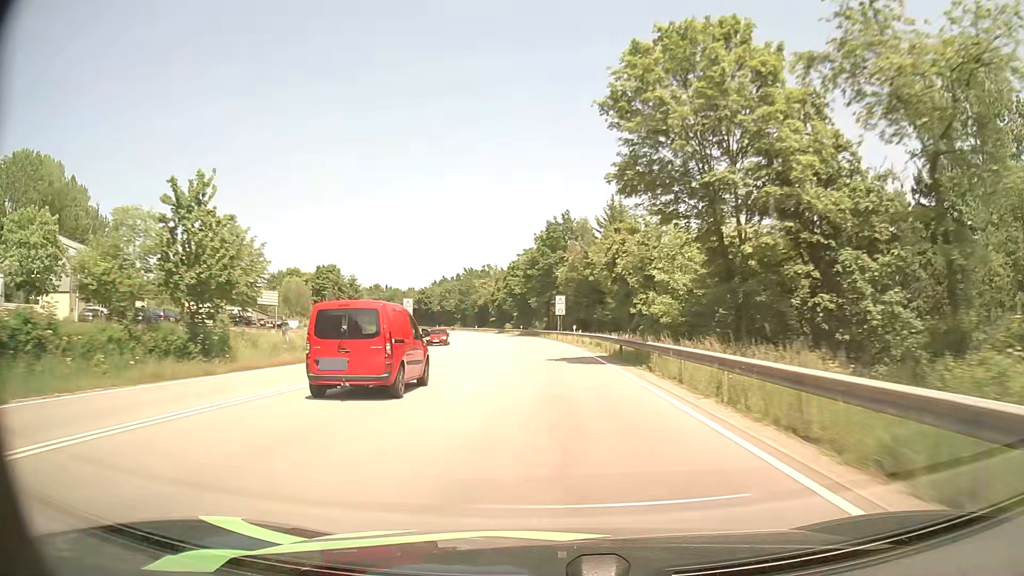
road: primary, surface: asphalt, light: Day
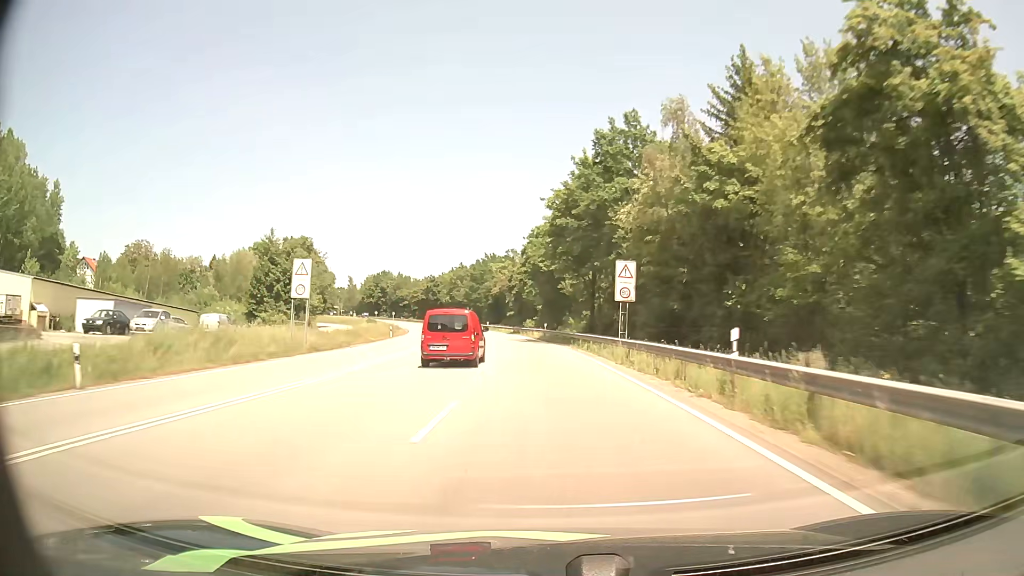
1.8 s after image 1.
(-0.9, +40.1) m; -3°
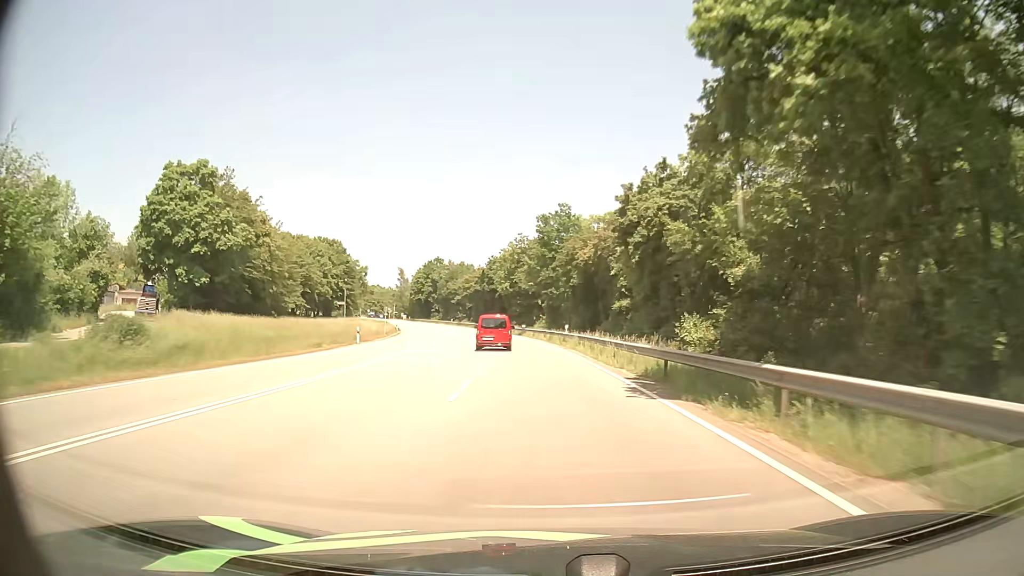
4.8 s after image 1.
(-4.5, +66.8) m; -8°
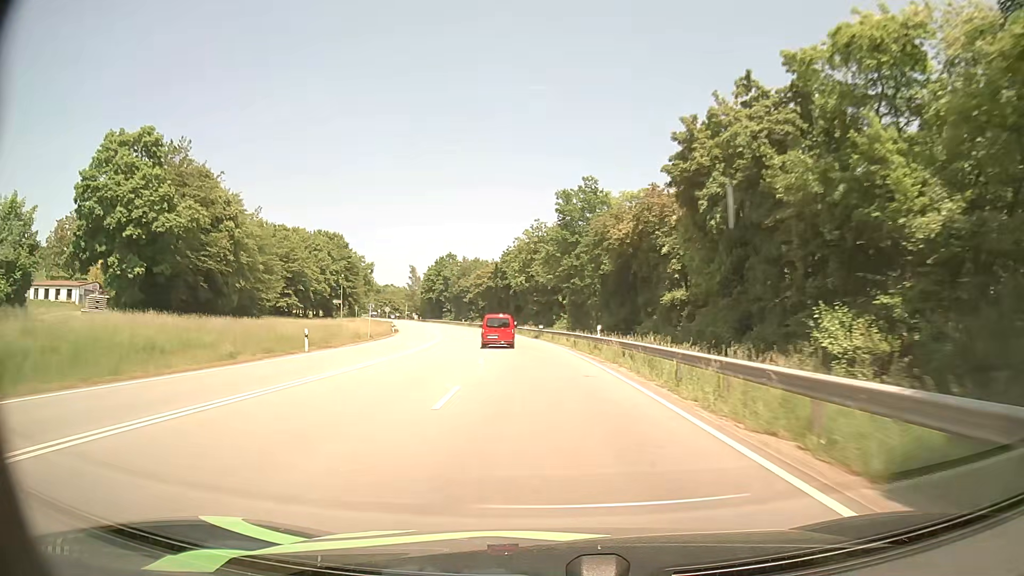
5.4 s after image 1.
(-0.2, +13.4) m; -2°
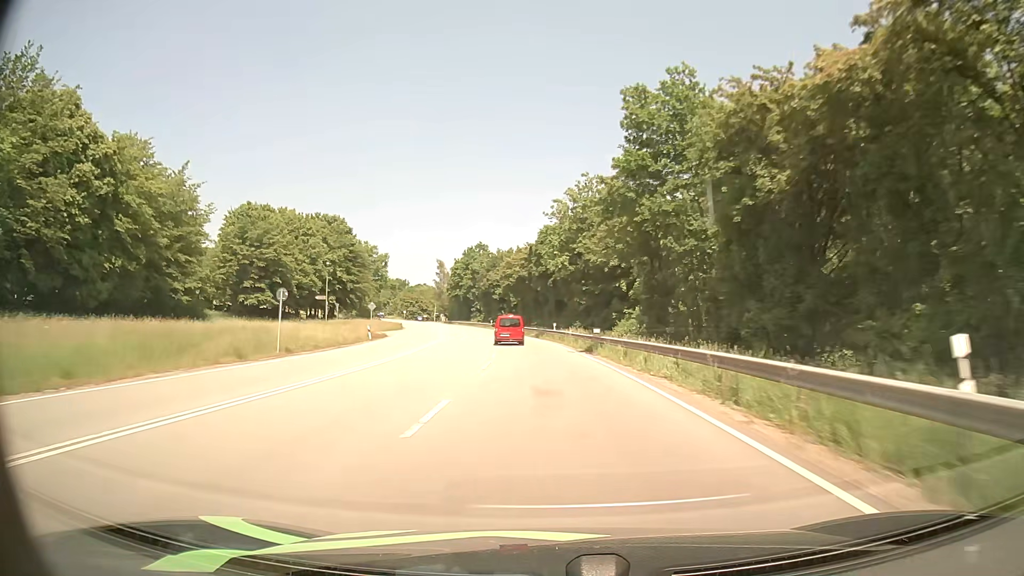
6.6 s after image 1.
(-0.9, +26.8) m; -4°
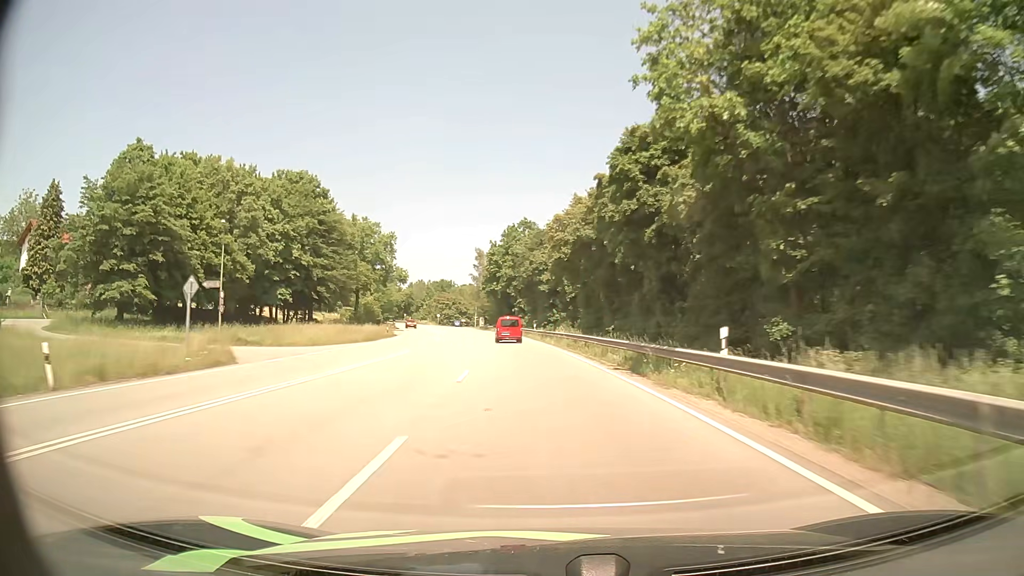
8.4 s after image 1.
(-1.7, +40.2) m; -5°
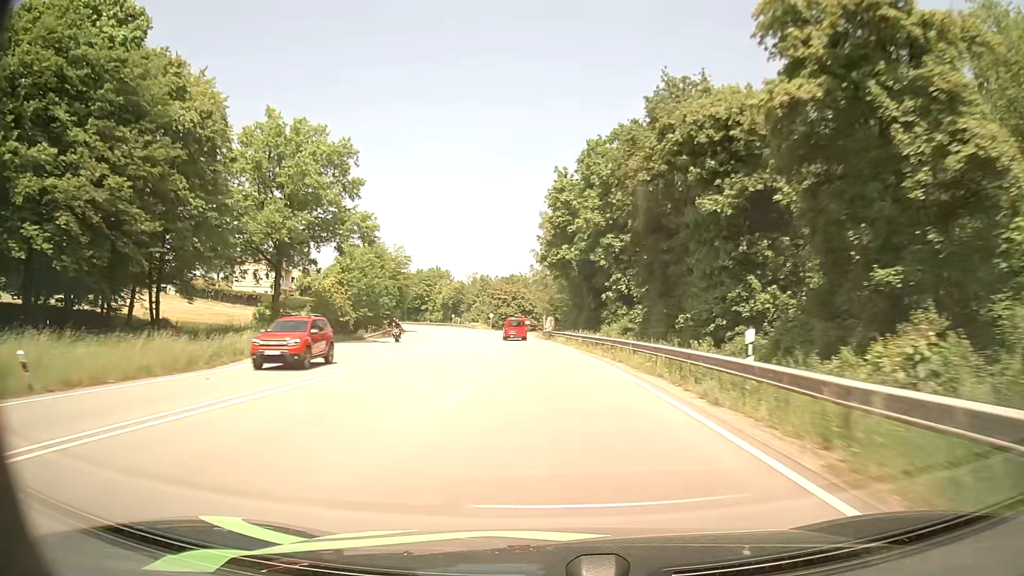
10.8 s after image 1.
(-3.4, +53.5) m; -7°
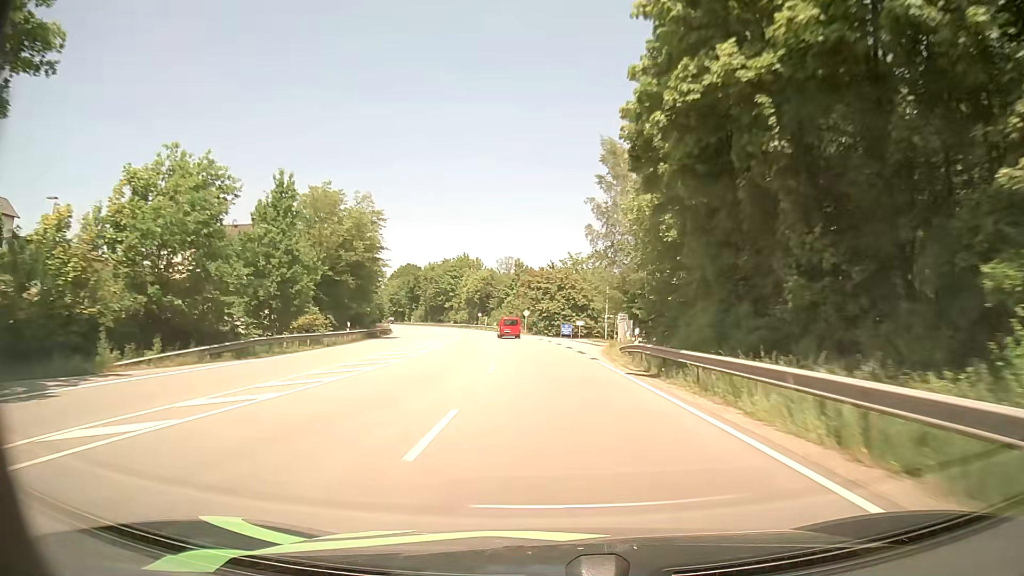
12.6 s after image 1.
(-1.8, +40.0) m; -5°
(0, +10) (0, +20) (0, +30) (-1, +40) (-2, +50) (-3, +60) (-4, +70) (-6, +80) (-7, +90) (-10, +99) m
